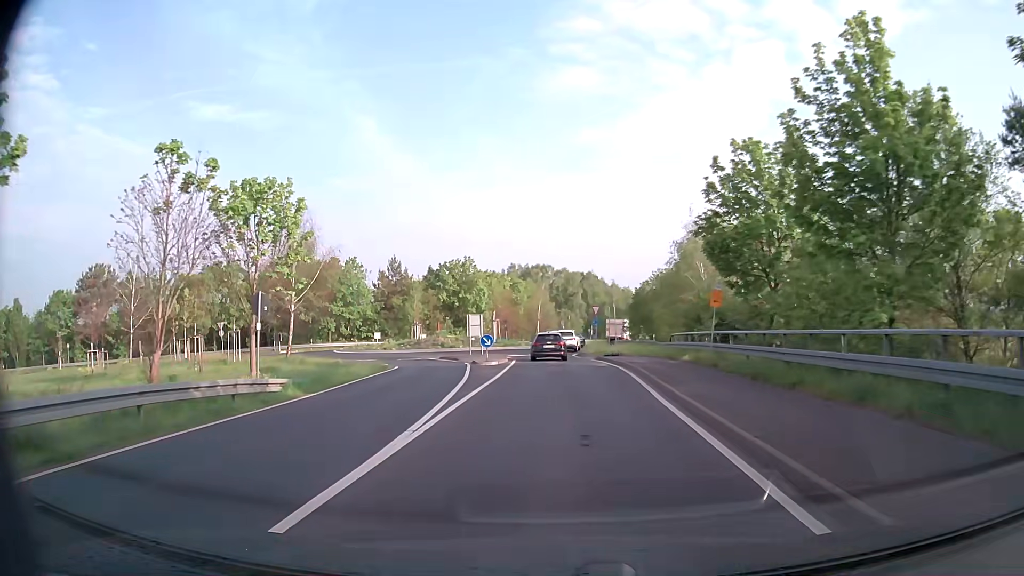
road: secondary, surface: asphalt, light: Day
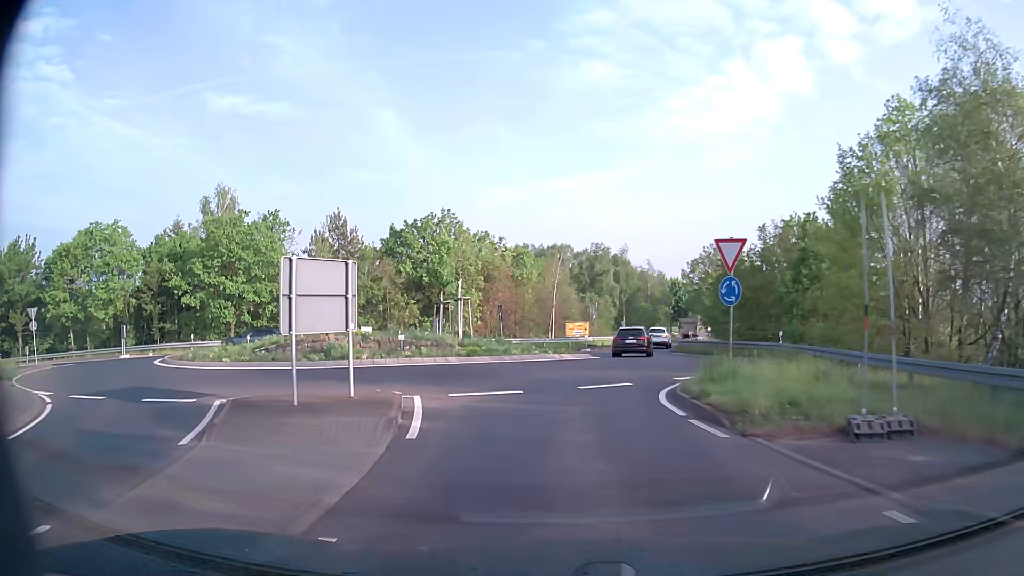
(-0.6, +30.6) m; -1°
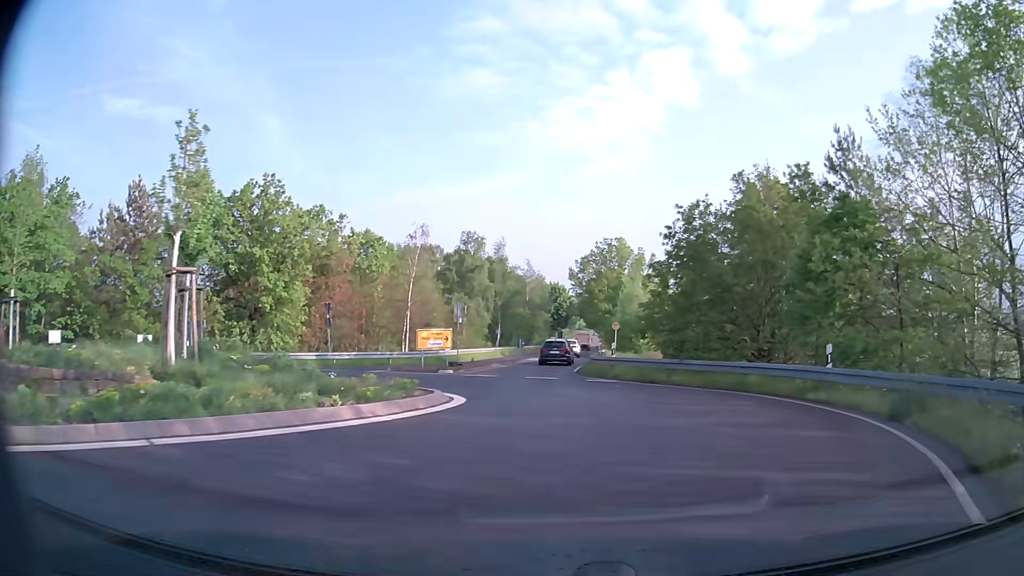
(+0.8, +15.8) m; +11°
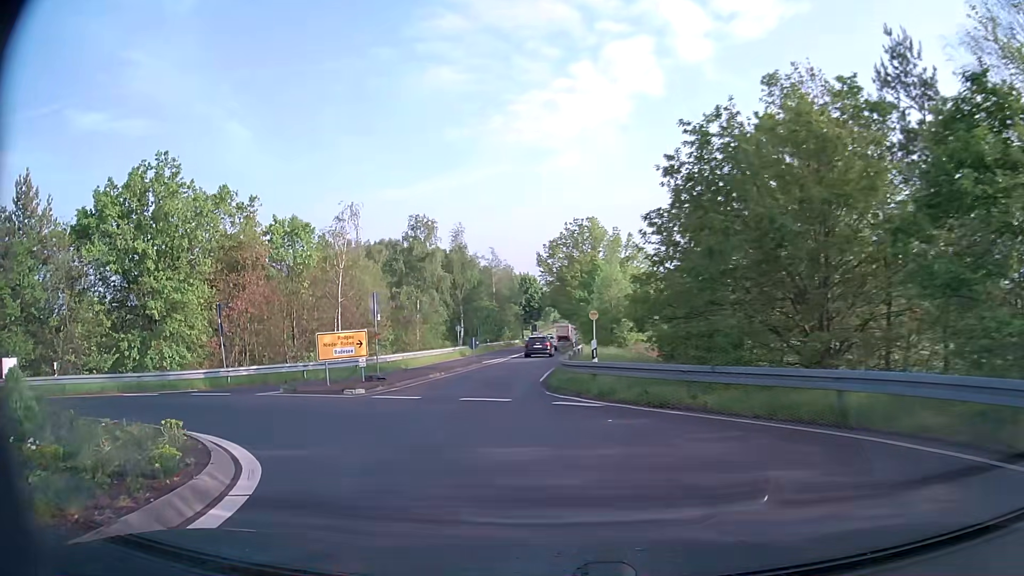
(+0.5, +8.9) m; +3°
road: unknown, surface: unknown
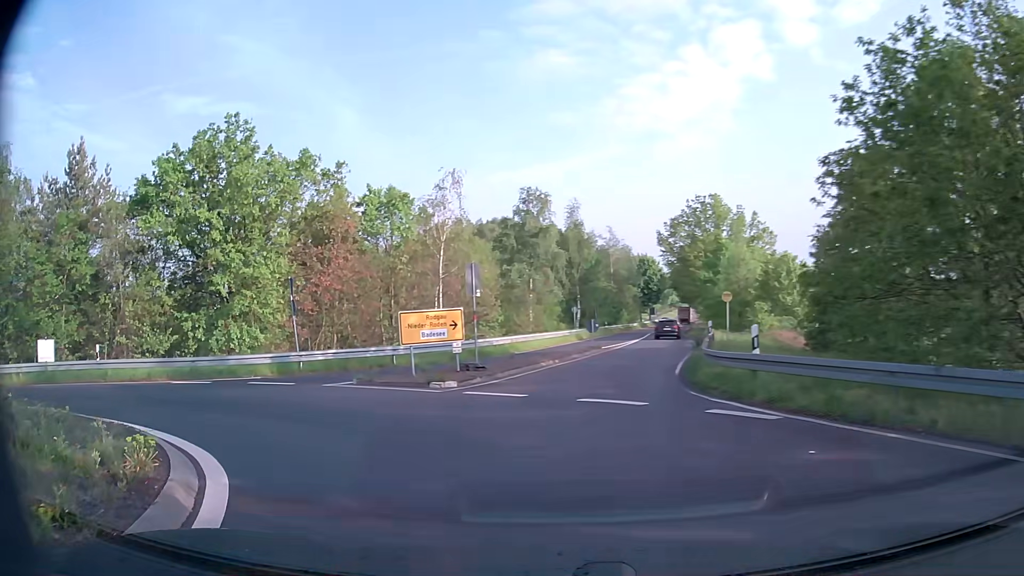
(-0.4, +4.1) m; -11°
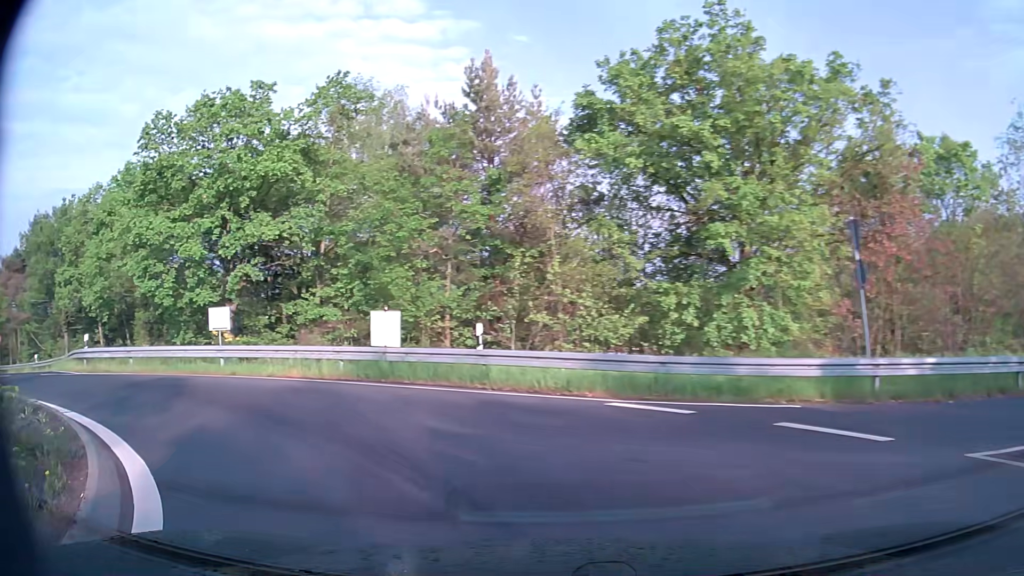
(-4.0, +10.6) m; -44°
